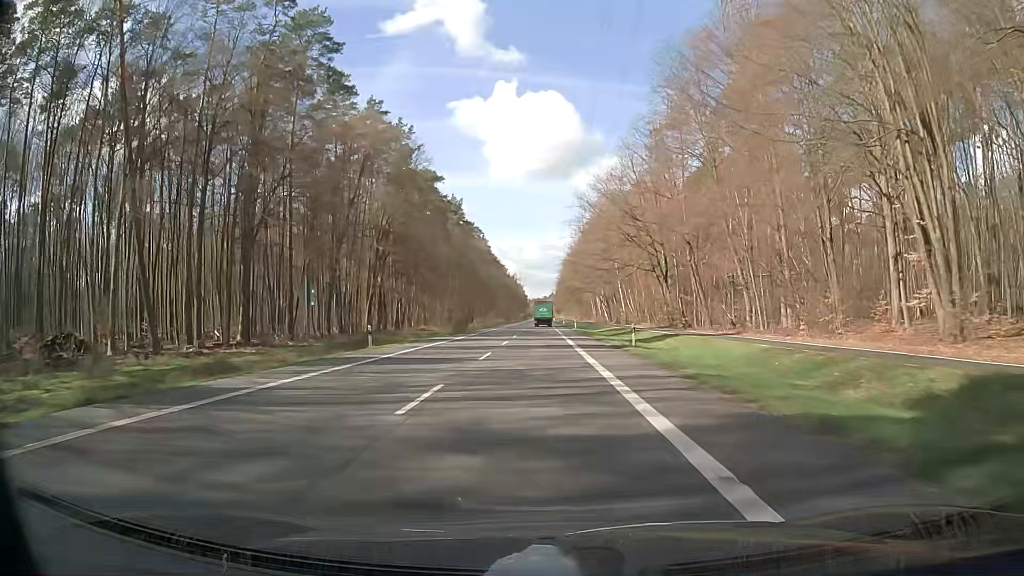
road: secondary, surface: asphalt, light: Day
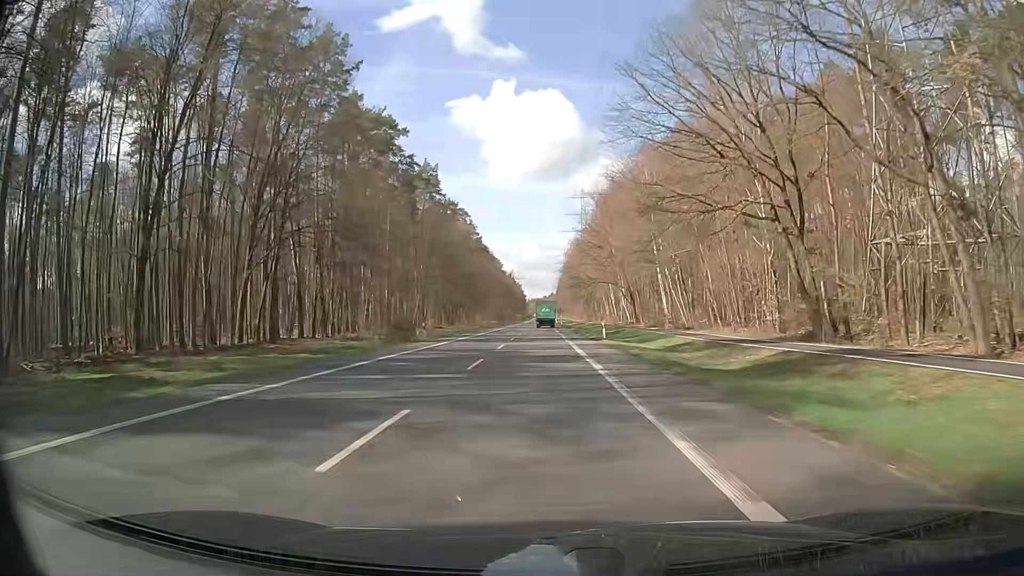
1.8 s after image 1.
(0.0, +39.6) m; 0°
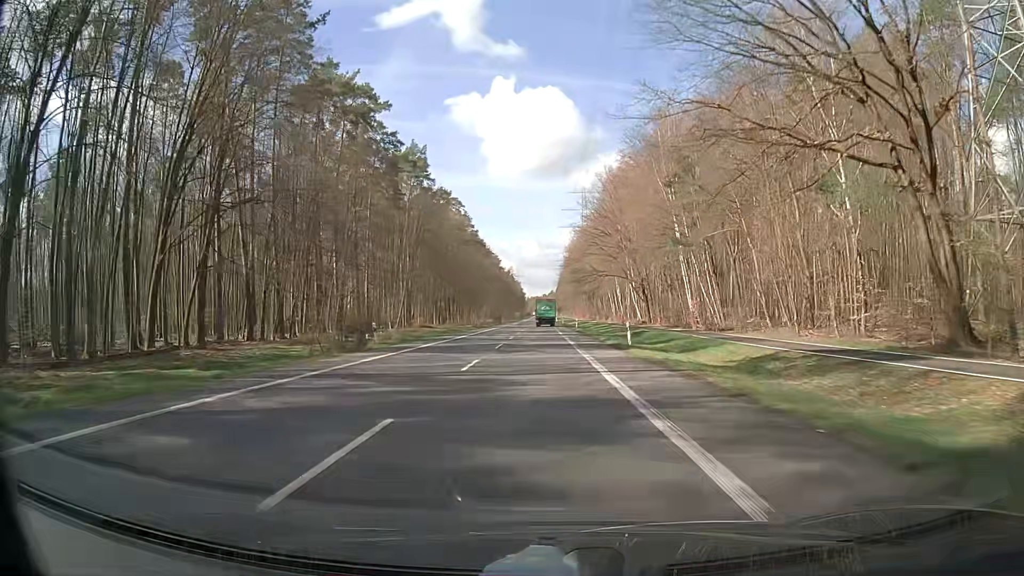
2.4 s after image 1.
(-0.1, +13.2) m; -1°
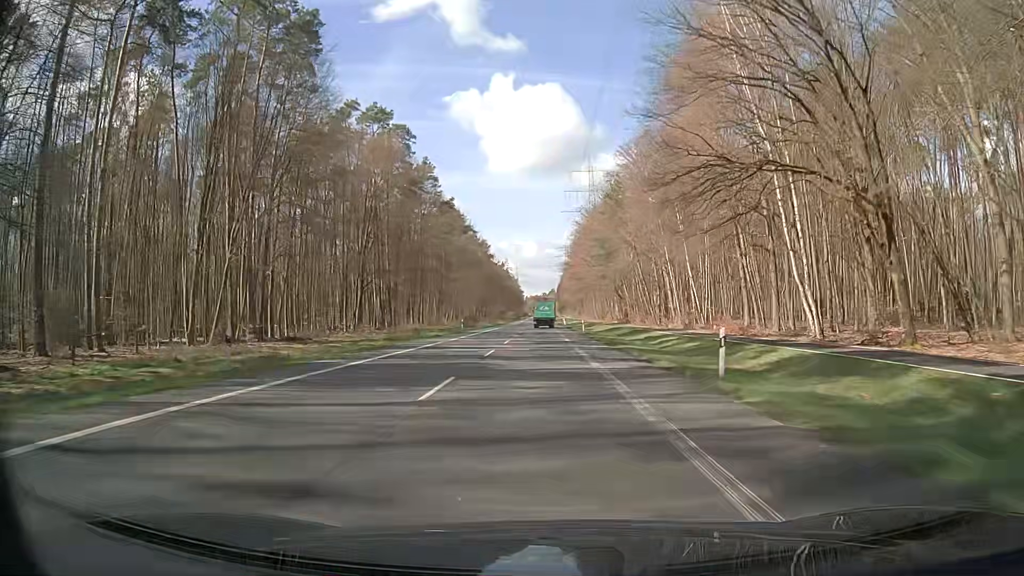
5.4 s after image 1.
(+0.1, +66.1) m; 0°
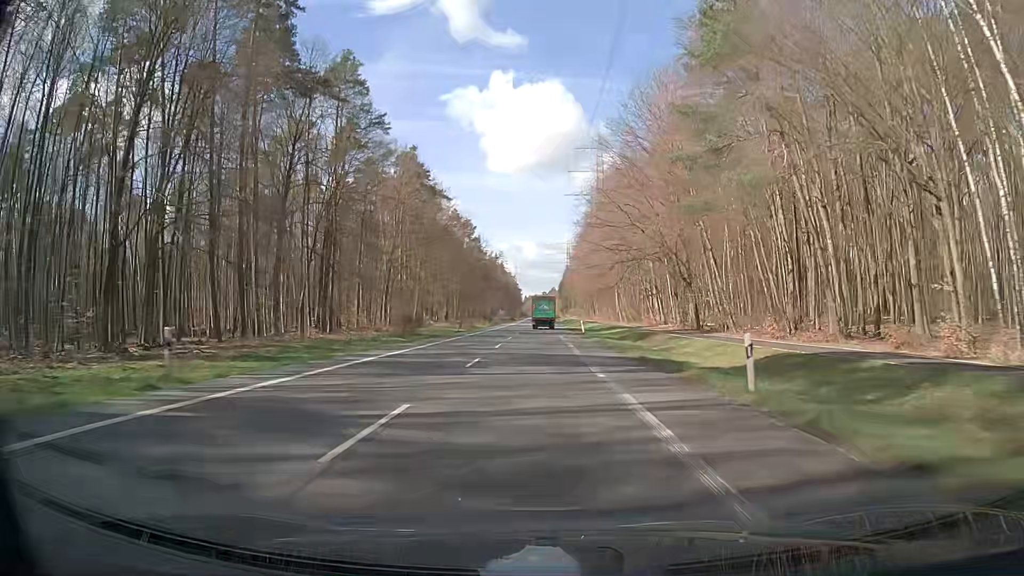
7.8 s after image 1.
(-0.2, +52.9) m; 0°
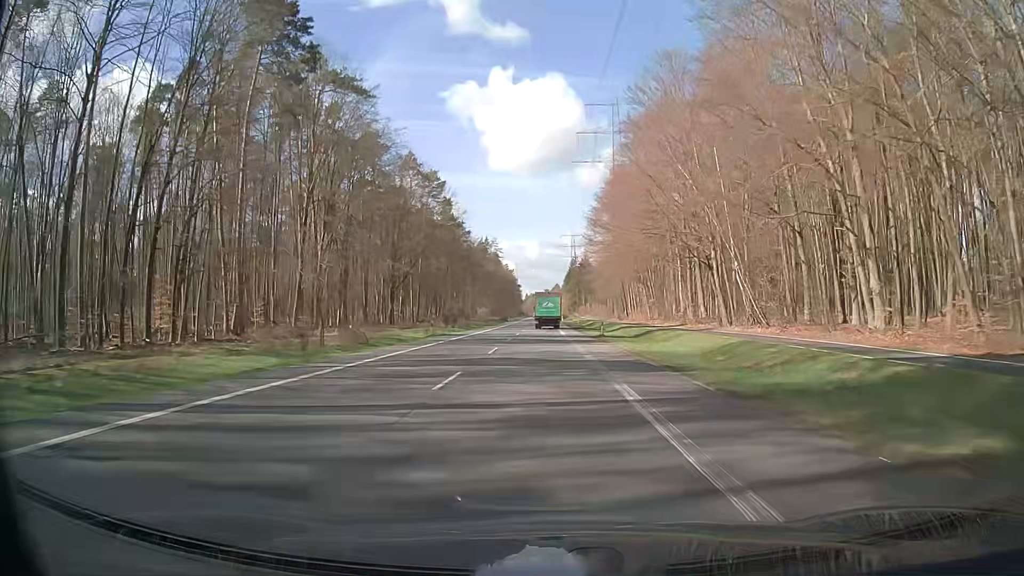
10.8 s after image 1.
(-0.6, +66.0) m; 0°
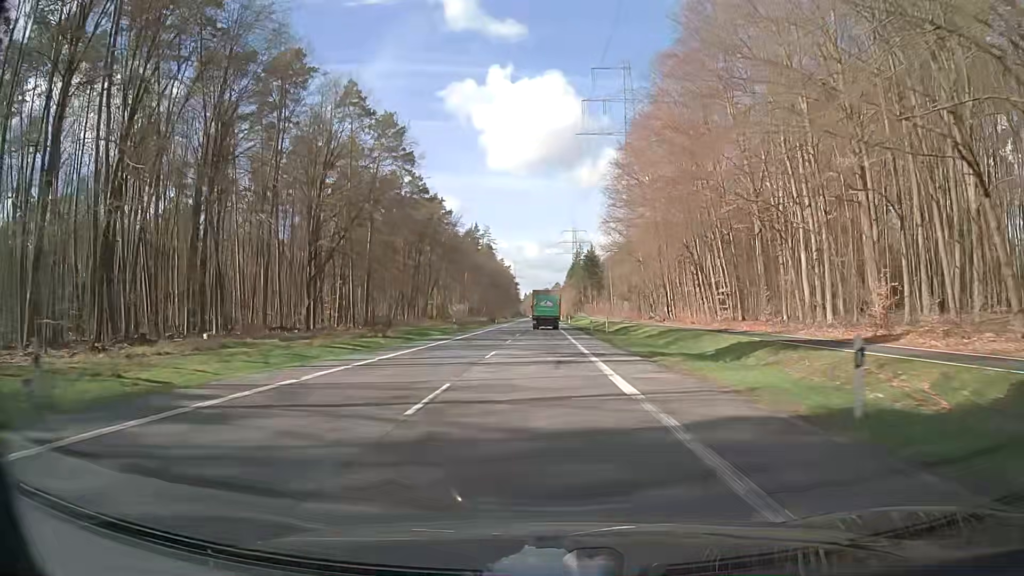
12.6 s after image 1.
(-0.1, +39.1) m; 0°
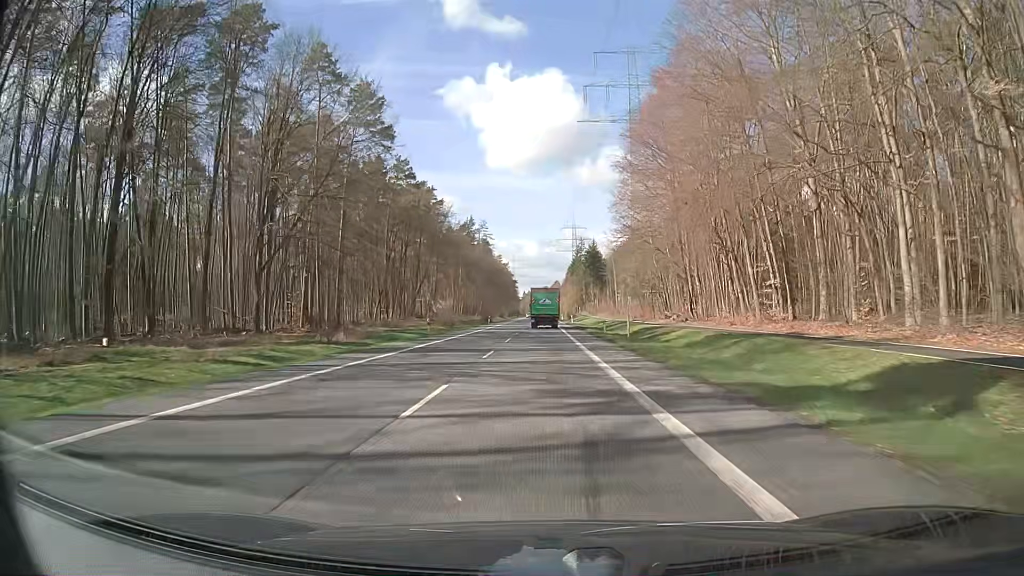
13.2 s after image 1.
(0.0, +12.8) m; 0°
(0, +10) (0, +20) (0, +30) (0, +40) (0, +50) (0, +60) (0, +70) (0, +80) (0, +90) (0, +100) m
